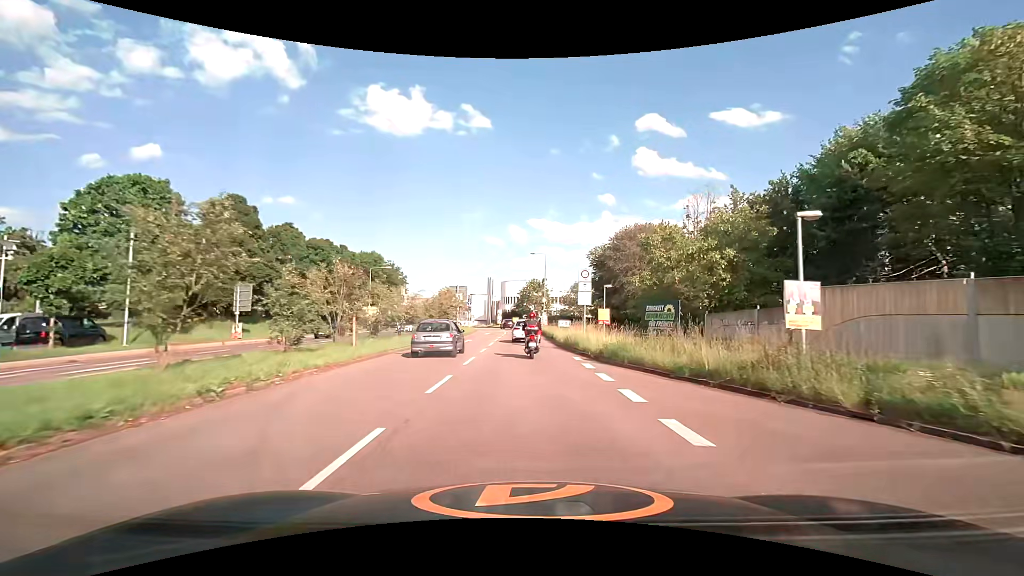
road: secondary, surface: asphalt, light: Day
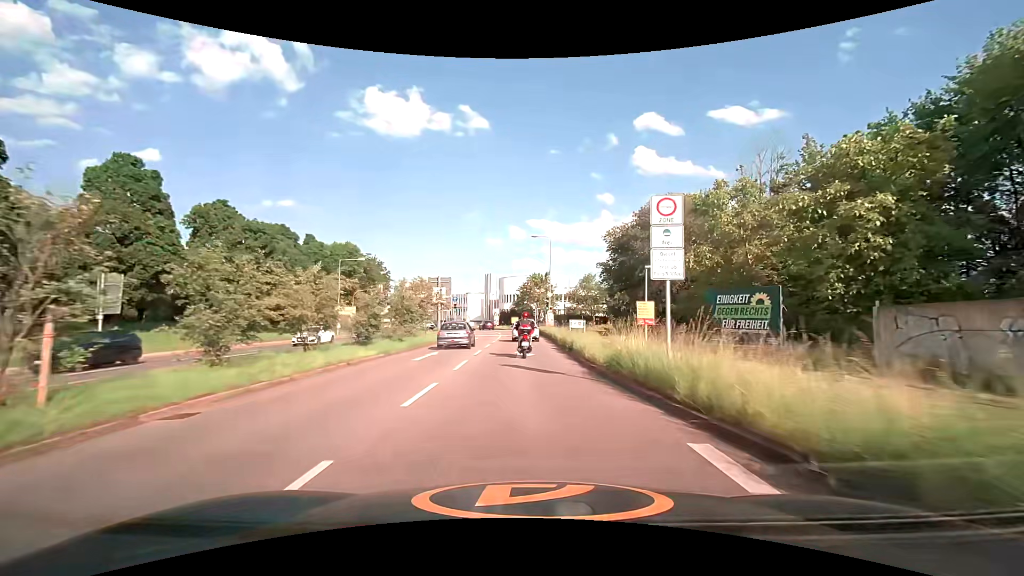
(0.0, +13.6) m; 0°
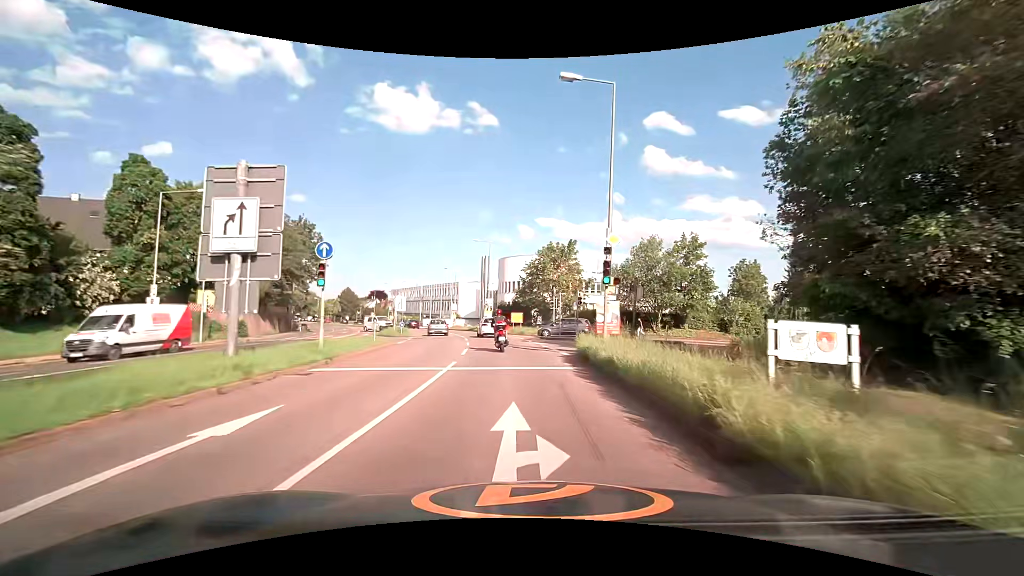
(-0.3, +34.7) m; -1°
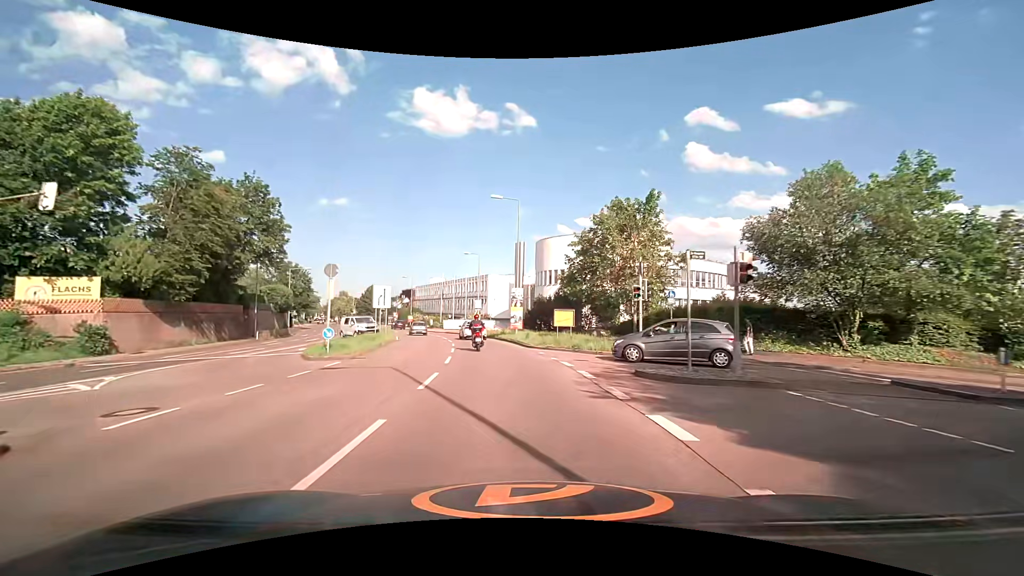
(-0.6, +20.7) m; -4°
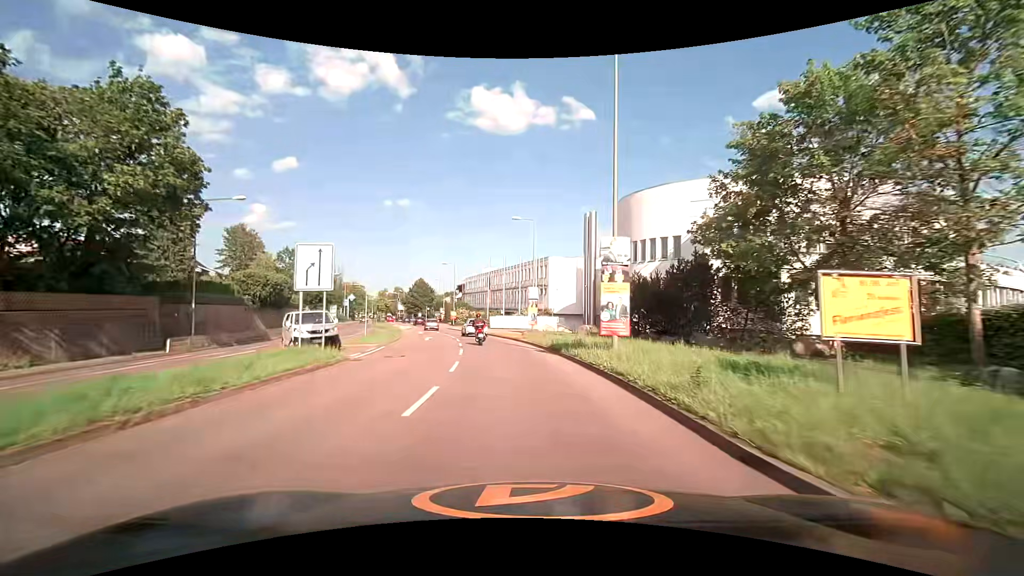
(-1.4, +20.9) m; -7°
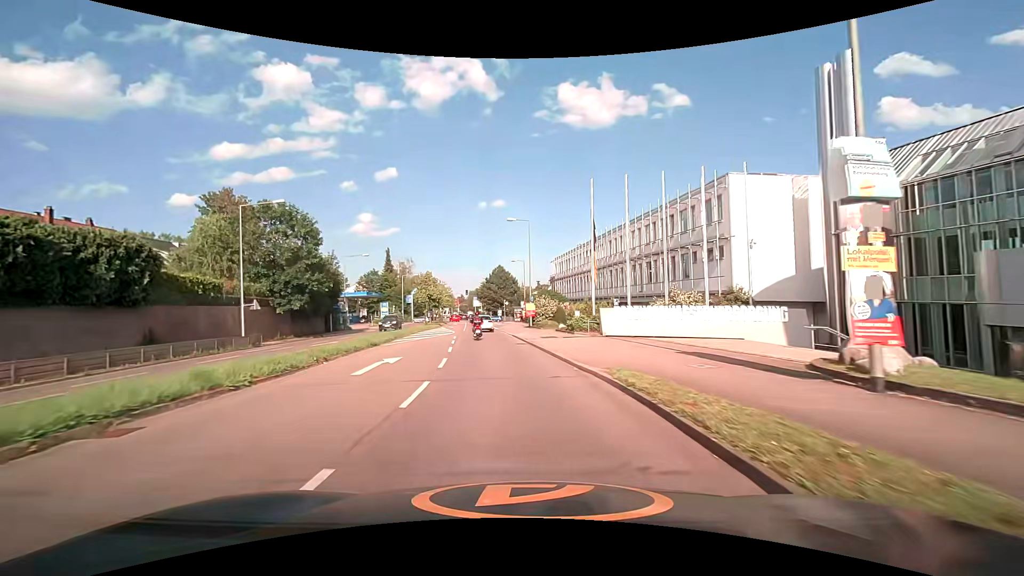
(-3.1, +35.7) m; -11°
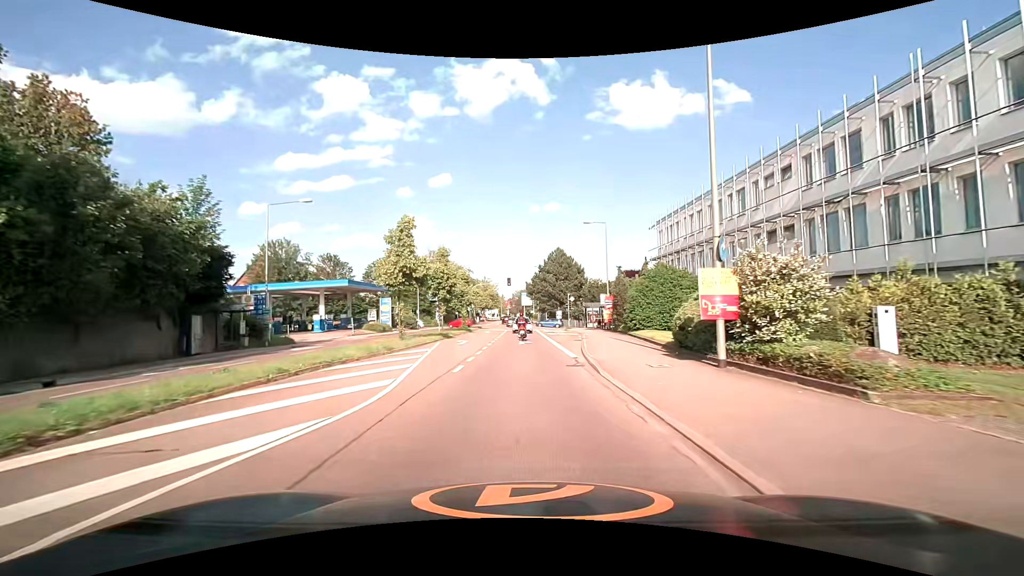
(-3.0, +34.6) m; -7°
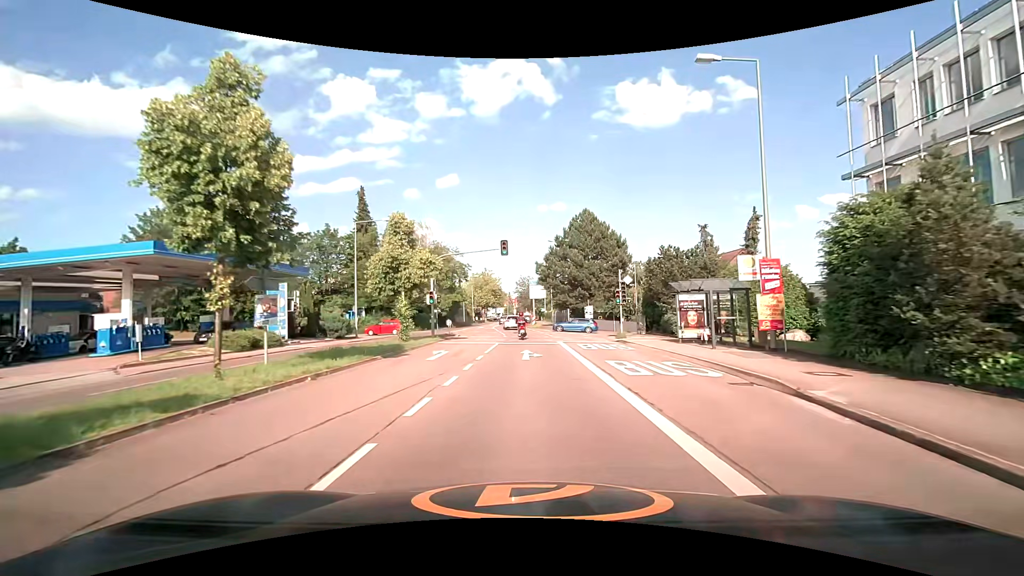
(-0.3, +29.6) m; -1°
